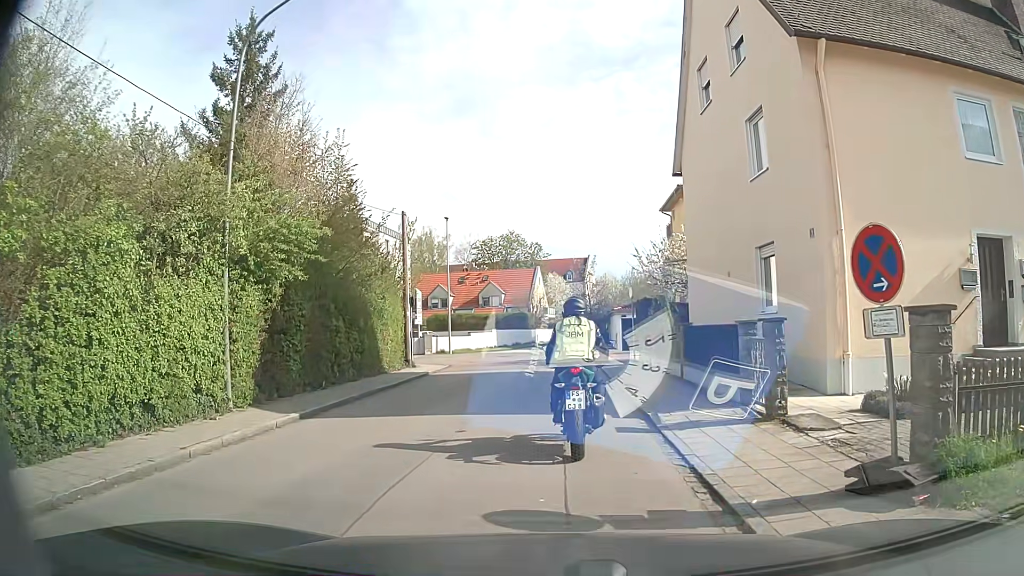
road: residential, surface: asphalt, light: Day
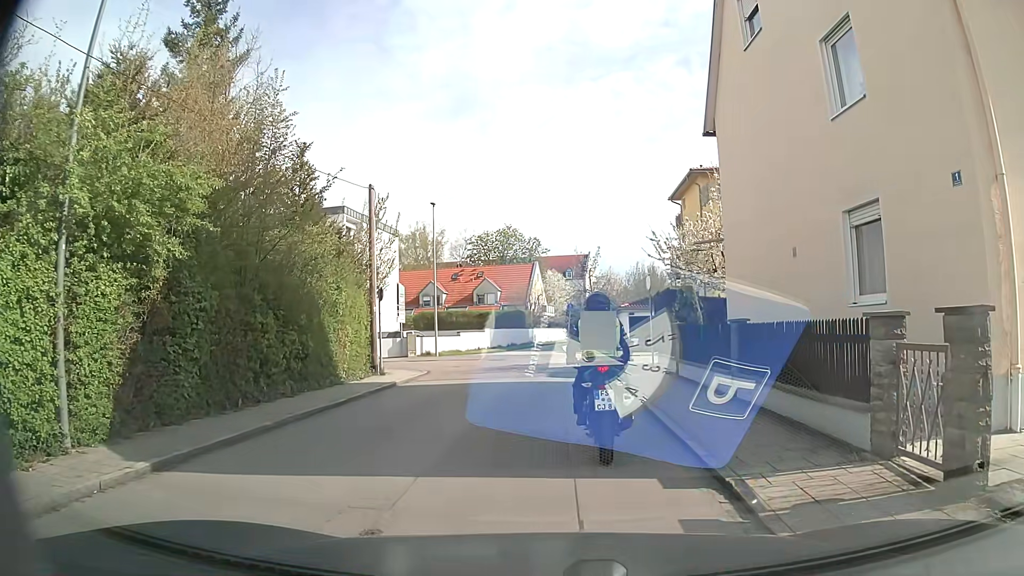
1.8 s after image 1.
(+0.1, +4.6) m; 0°
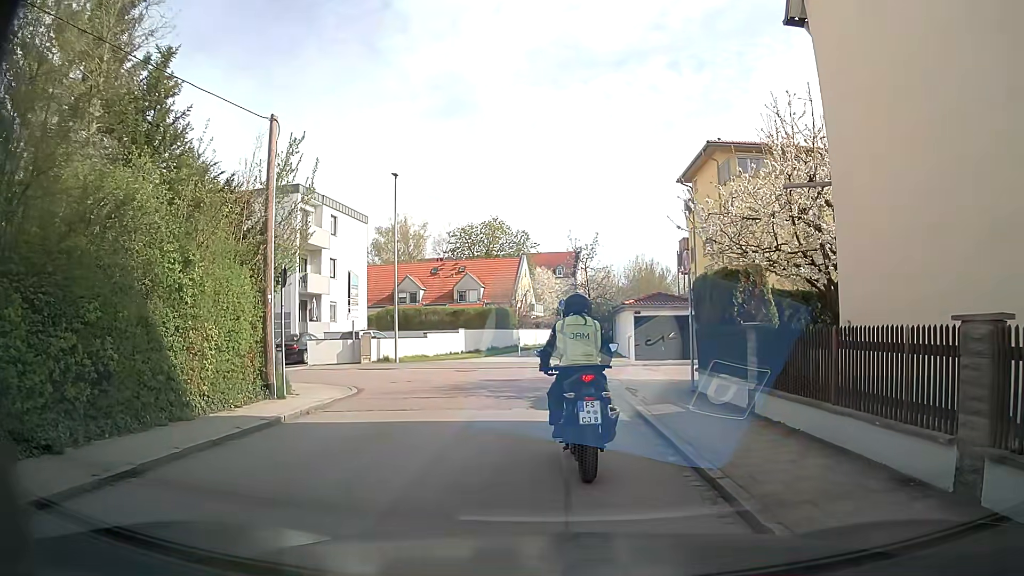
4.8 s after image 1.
(+0.1, +7.0) m; +3°
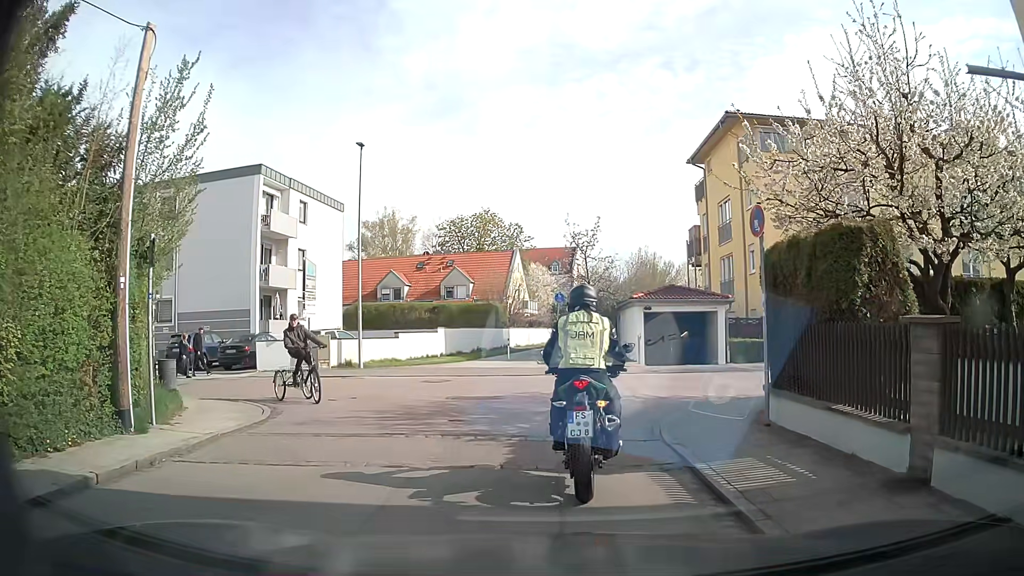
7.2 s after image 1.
(-0.1, +4.9) m; 0°
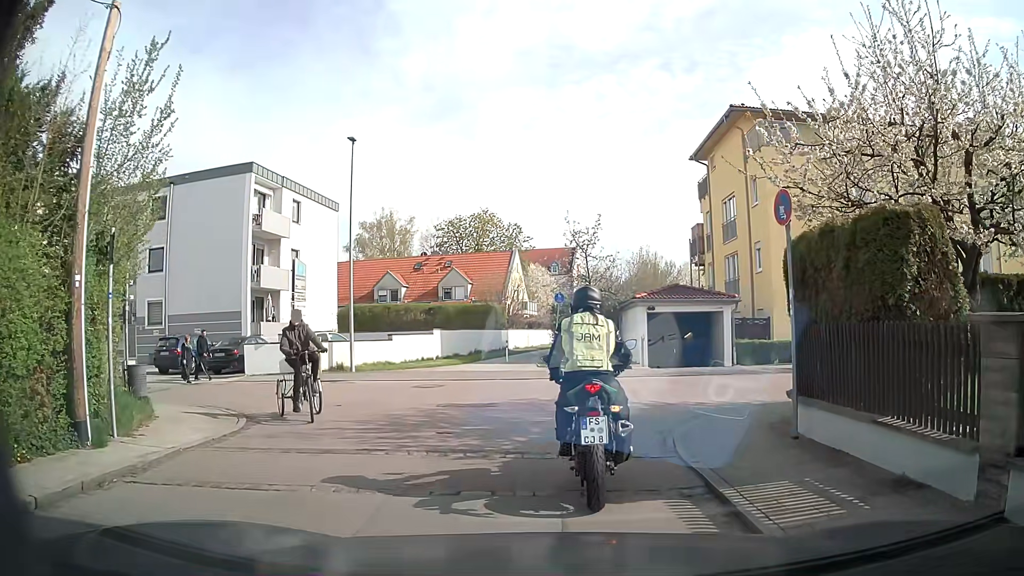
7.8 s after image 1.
(0.0, +1.0) m; -2°
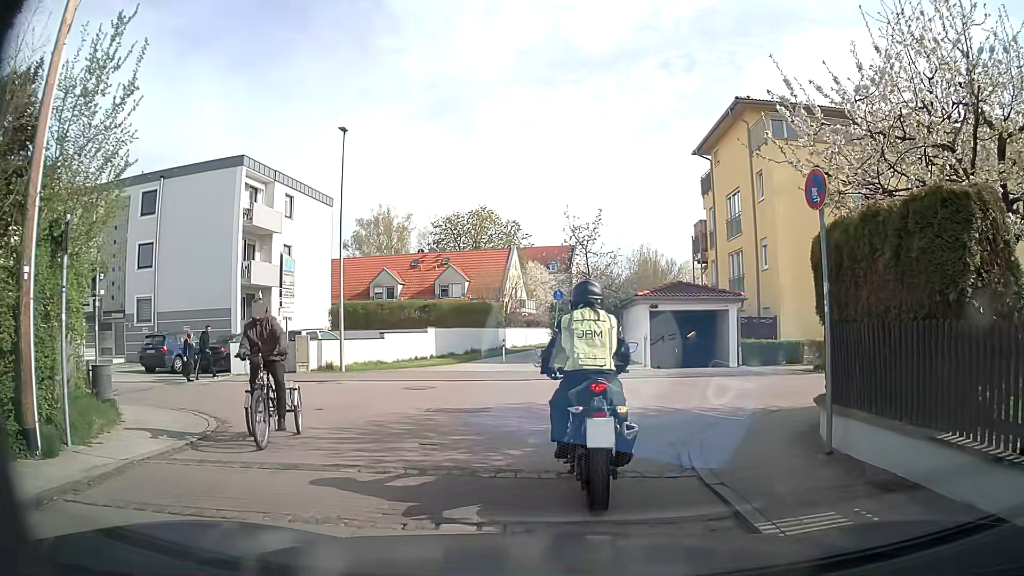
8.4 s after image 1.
(0.0, +1.0) m; 0°
